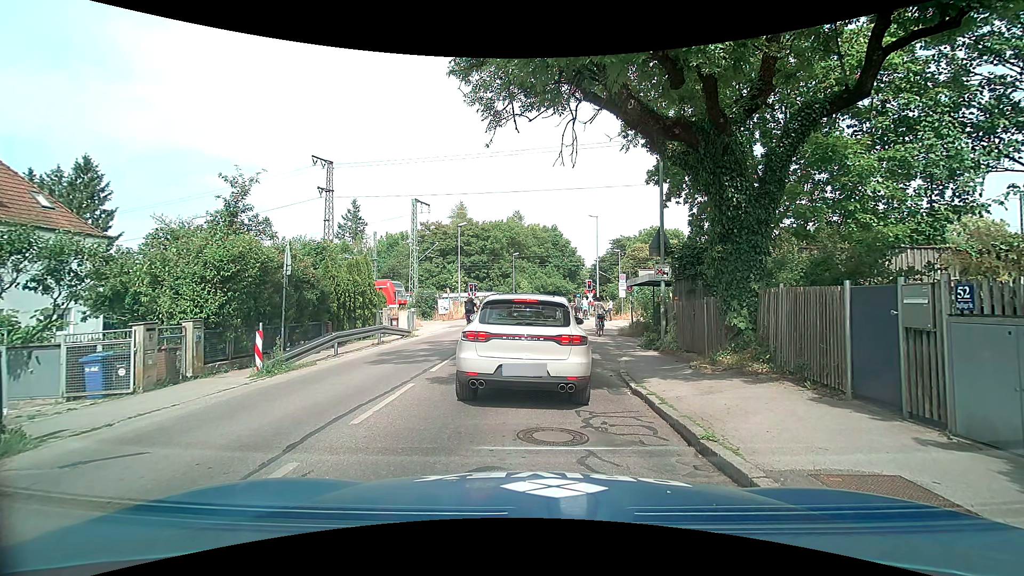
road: tertiary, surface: asphalt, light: Day
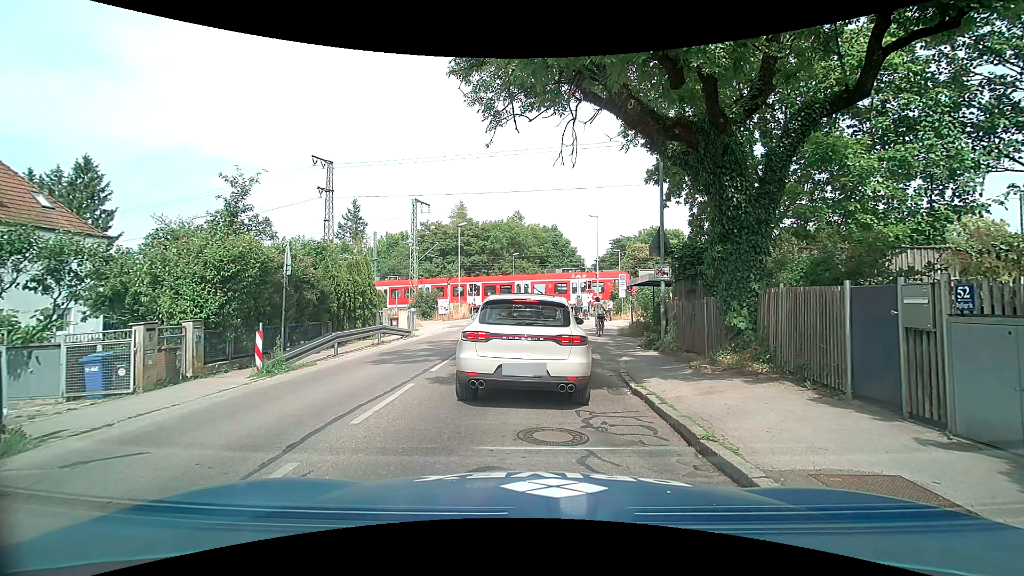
(0.0, 0.0) m; 0°
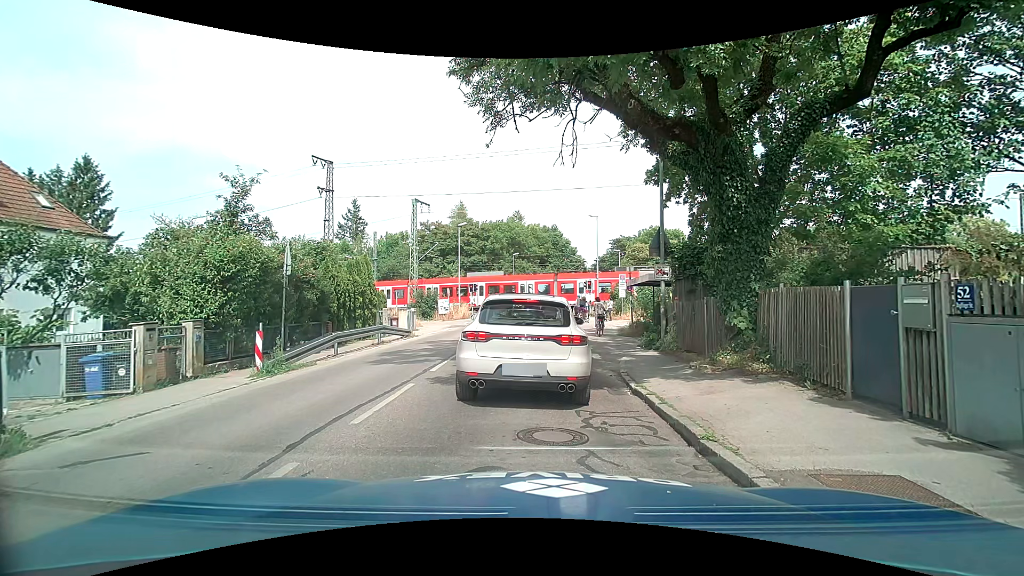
(0.0, 0.0) m; 0°
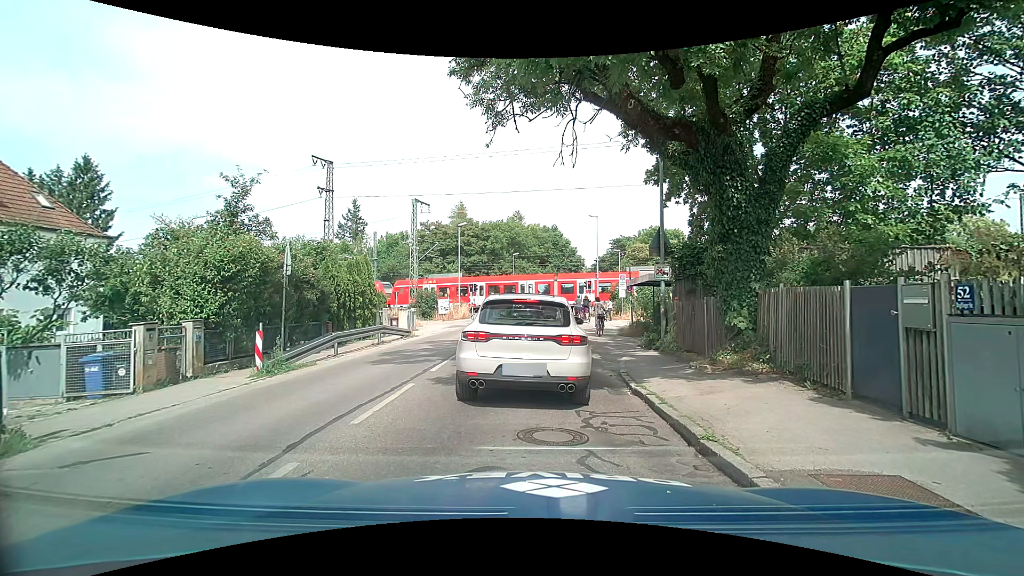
(0.0, 0.0) m; 0°
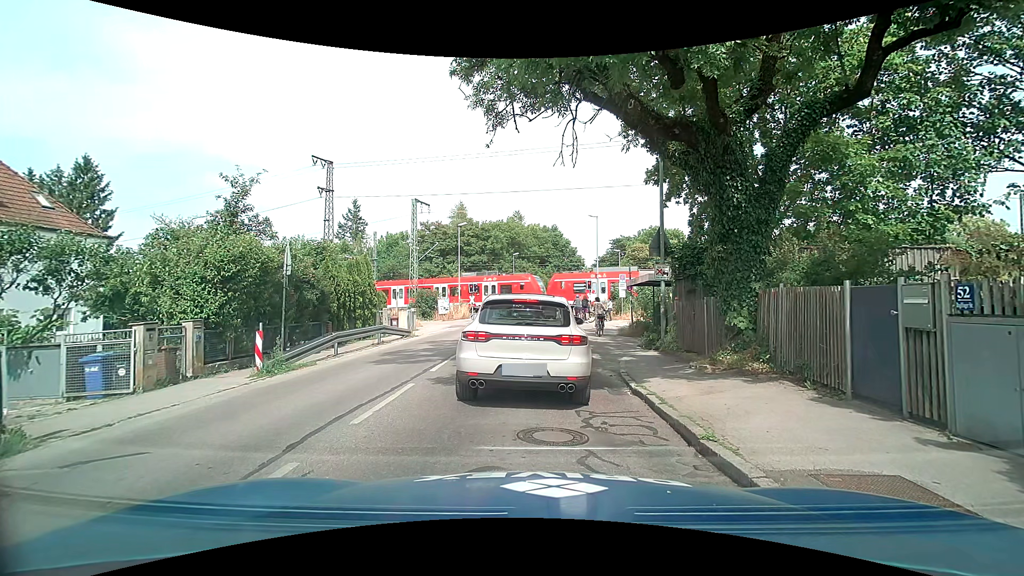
(0.0, 0.0) m; 0°
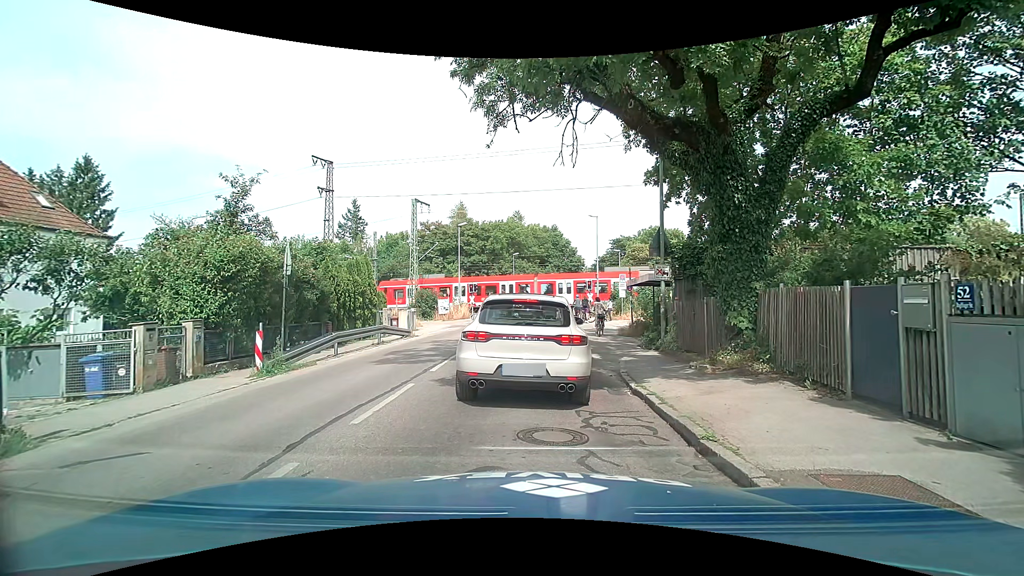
(0.0, 0.0) m; 0°
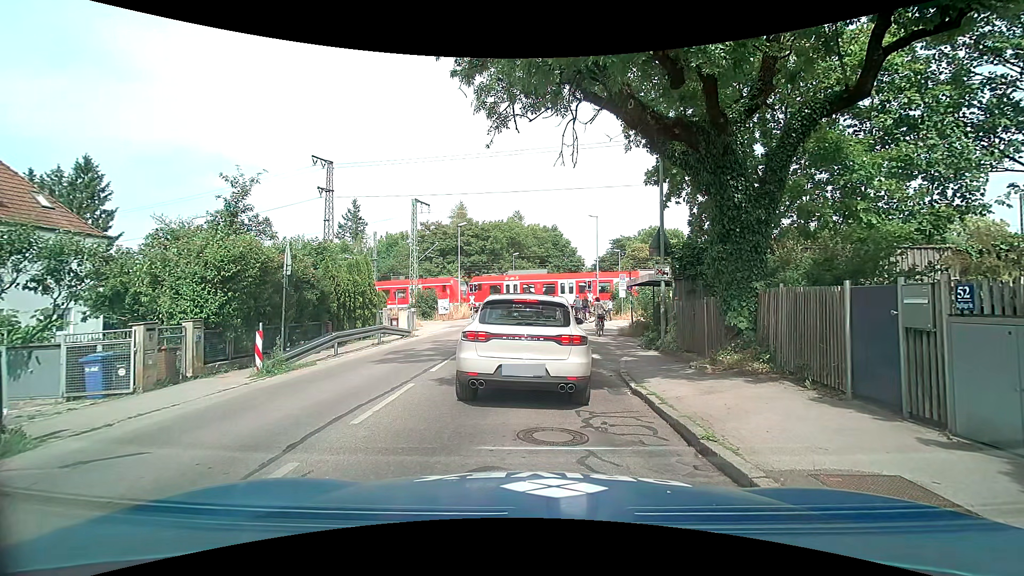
(0.0, 0.0) m; 0°
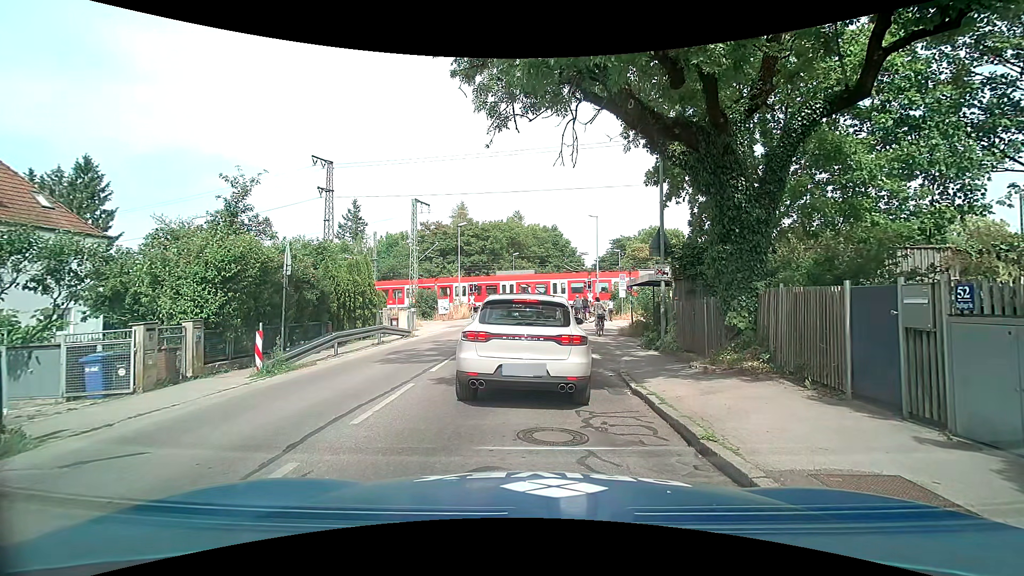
(0.0, 0.0) m; 0°
